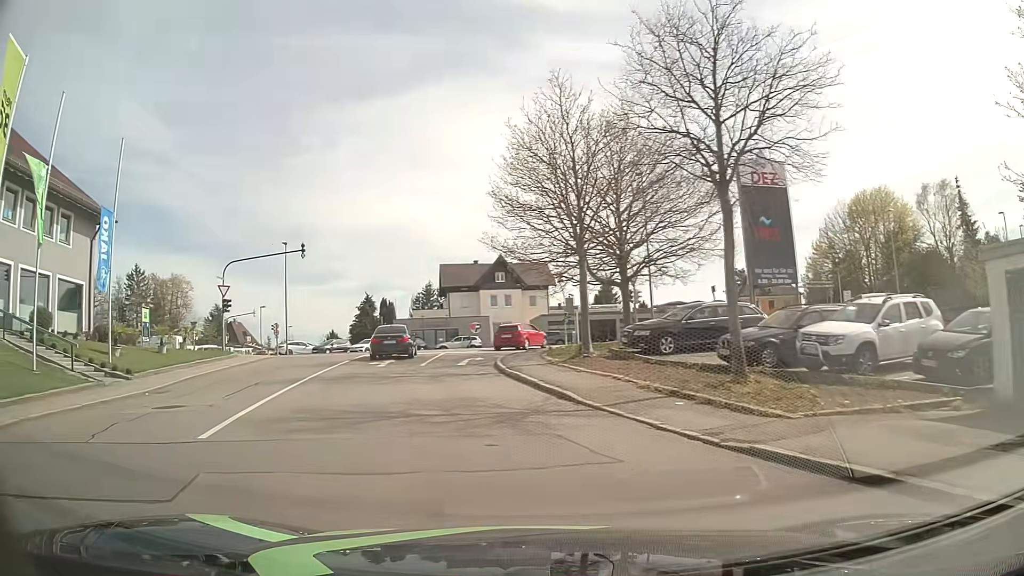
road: residential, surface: asphalt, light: Day
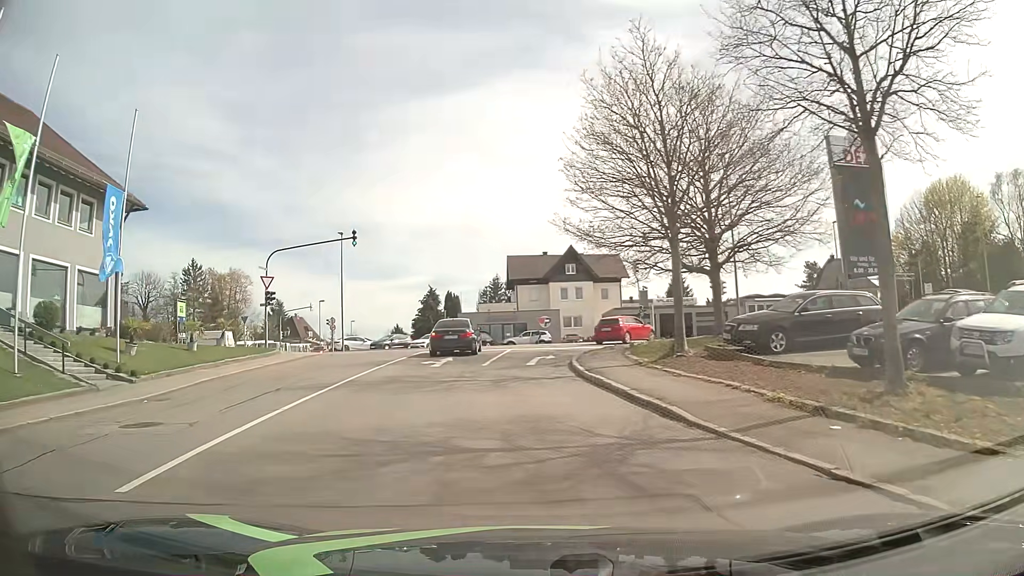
(-0.3, +3.7) m; -7°
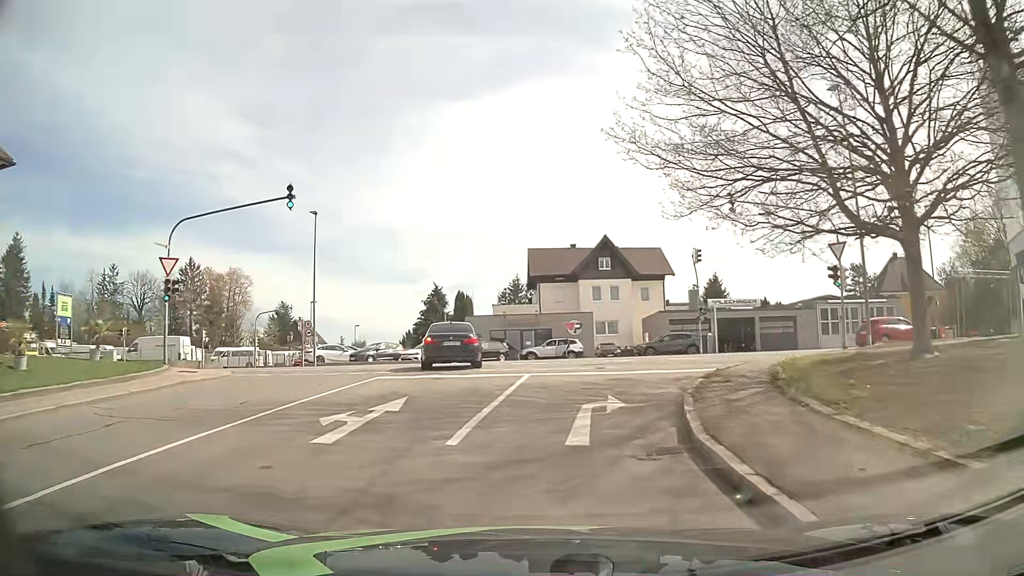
(-0.4, +13.1) m; -2°
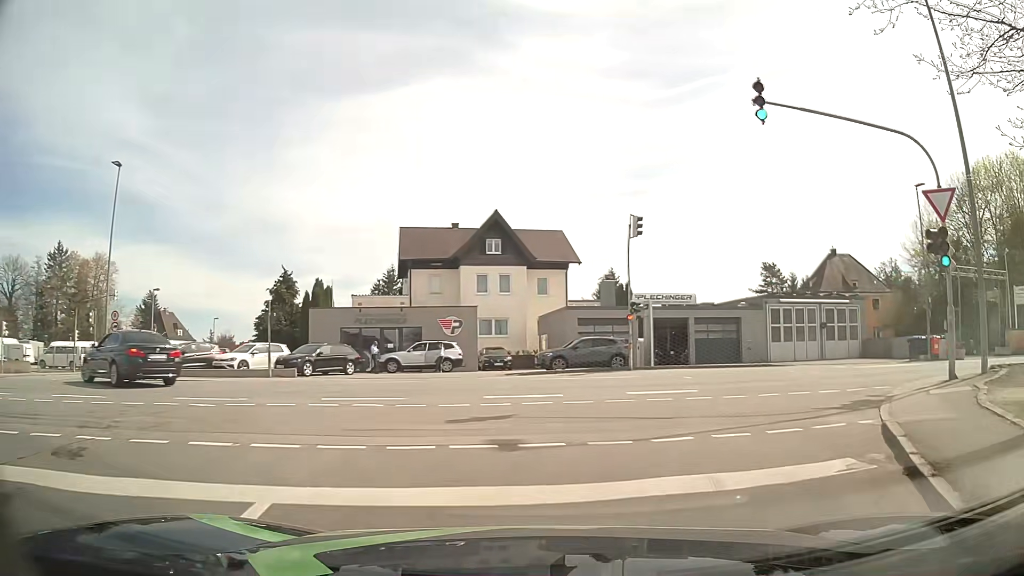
(+0.4, +12.4) m; +8°
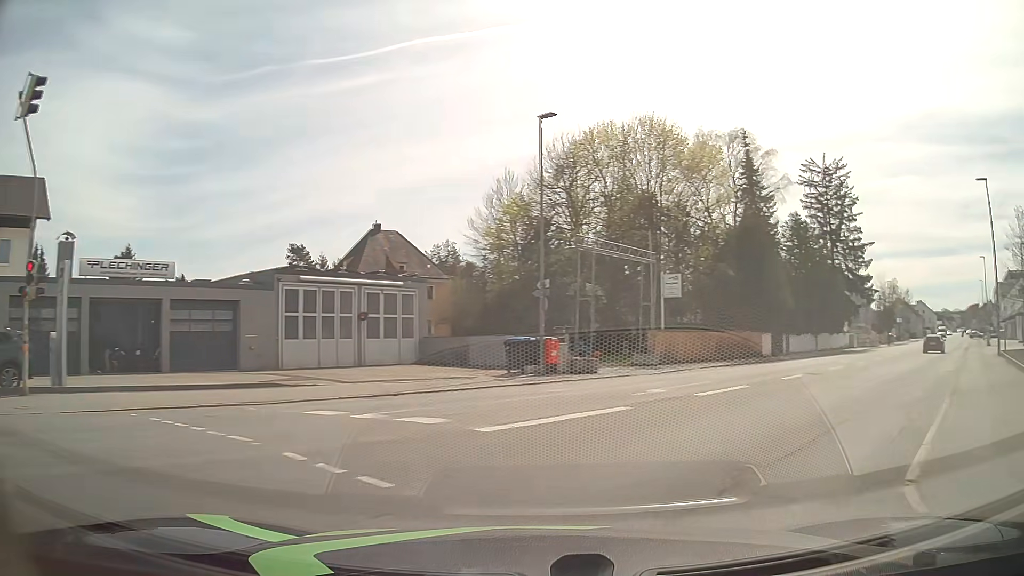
(+4.5, +14.0) m; +39°
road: tertiary
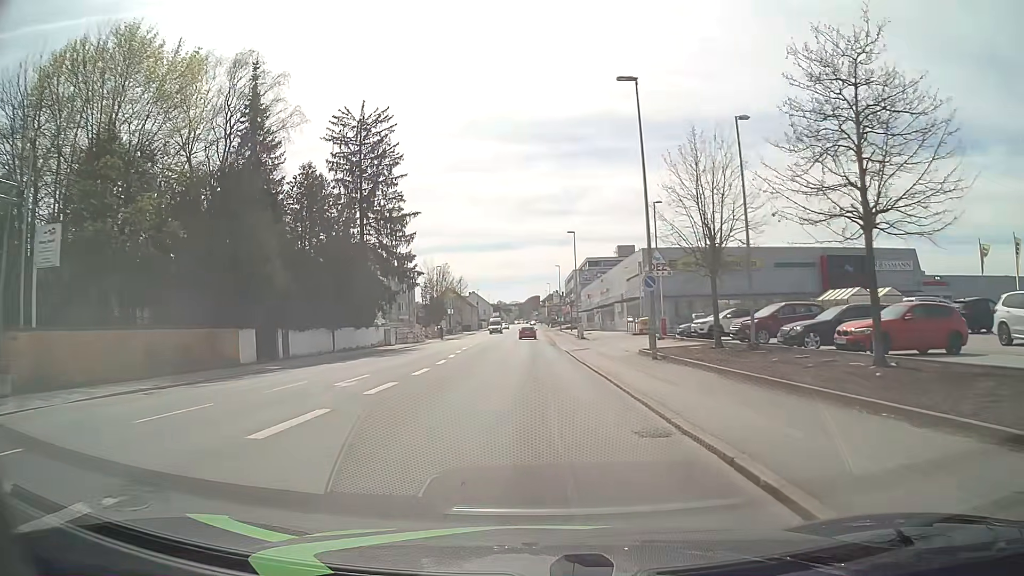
(+8.1, +15.2) m; +41°
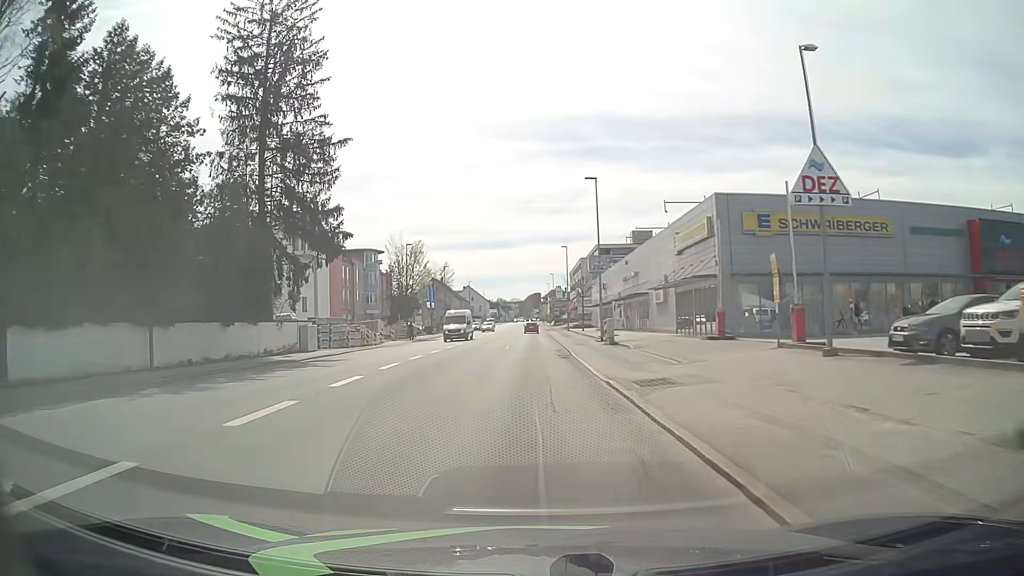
(+0.1, +23.8) m; 0°
(0, +10) (0, +20) (0, +30) (0, +40) (0, +50) (0, +60) (0, +70) (0, +80) (0, +90) (0, +100) m
